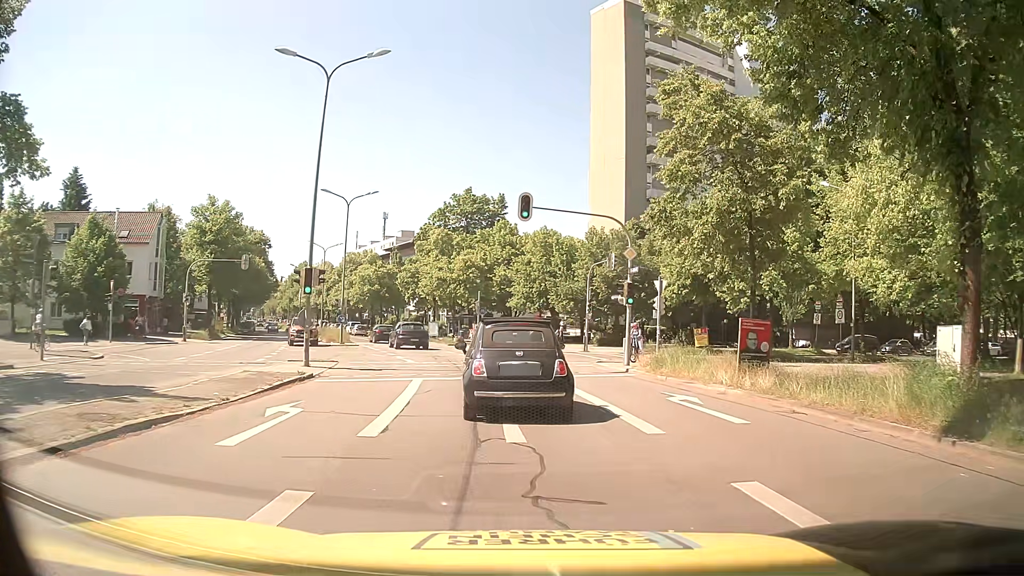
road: secondary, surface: asphalt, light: Day
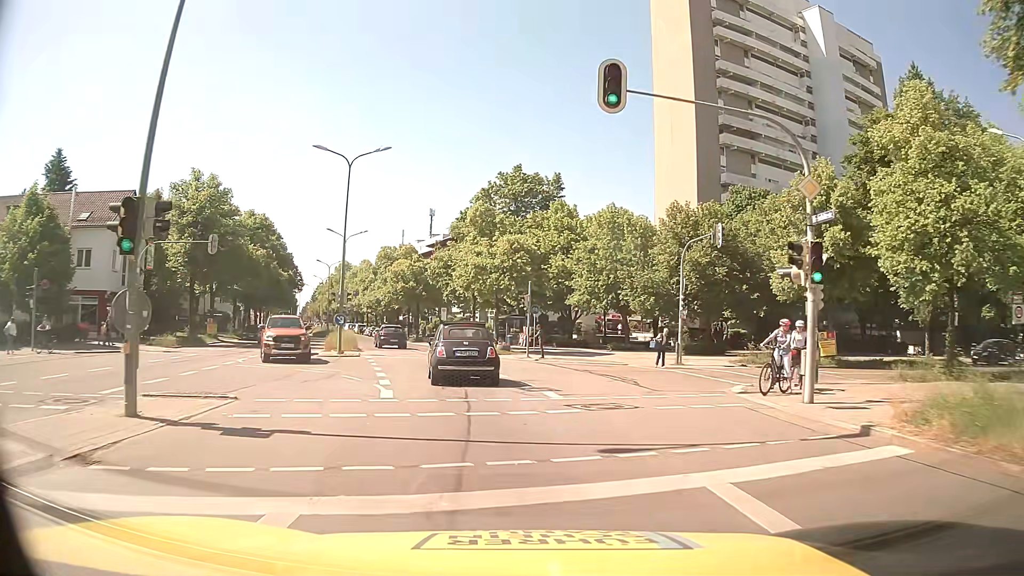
(-0.5, +13.7) m; -5°
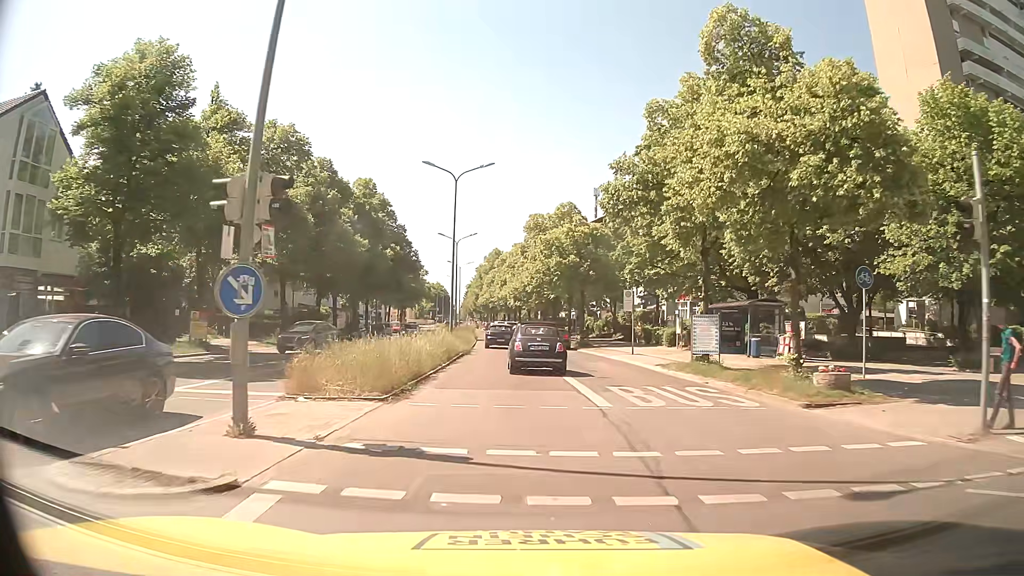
(-3.7, +26.9) m; -13°
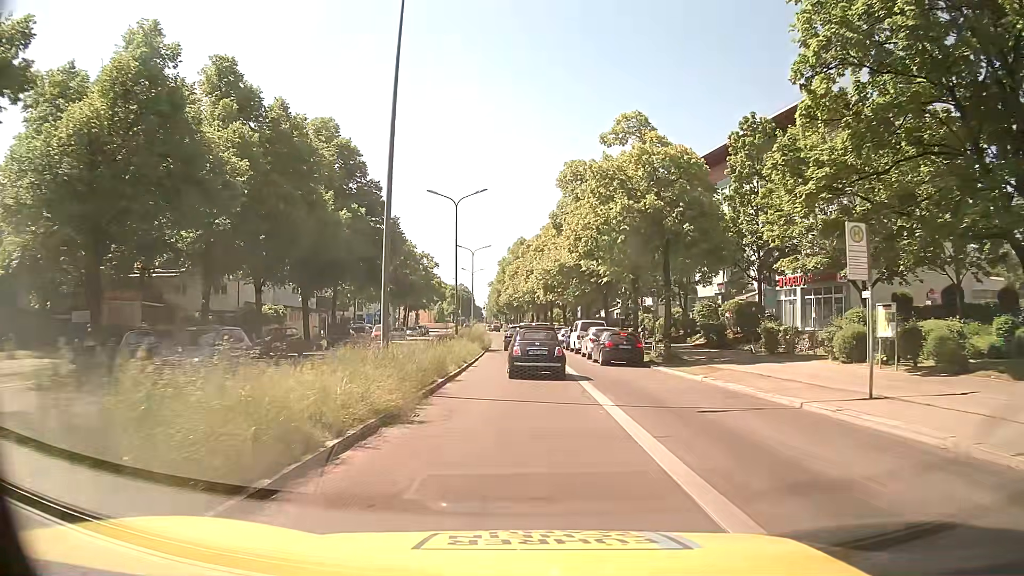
(-0.5, +23.4) m; -3°
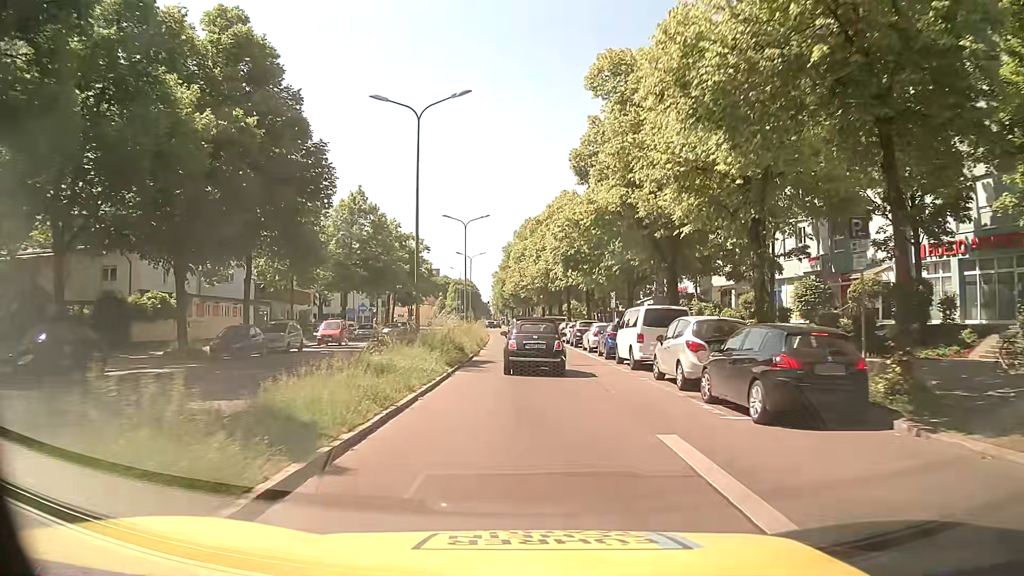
(0.0, +19.0) m; 0°
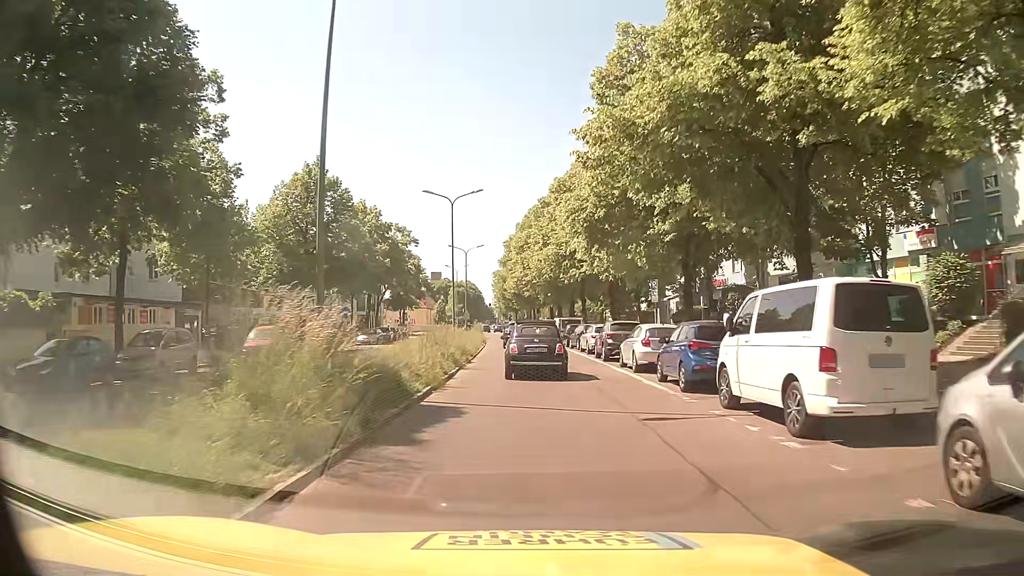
(-0.1, +12.7) m; -1°
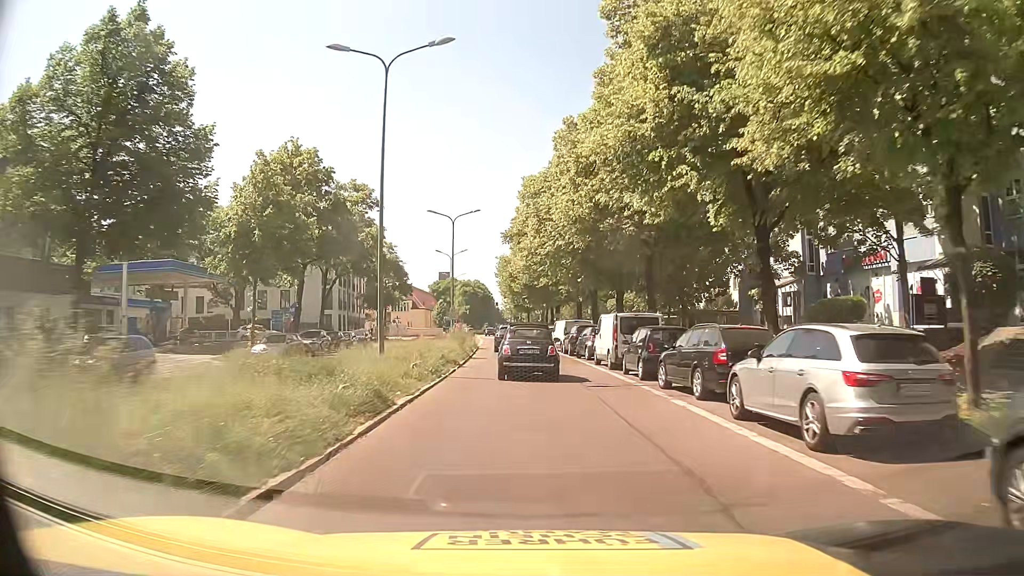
(-0.2, +25.6) m; -2°
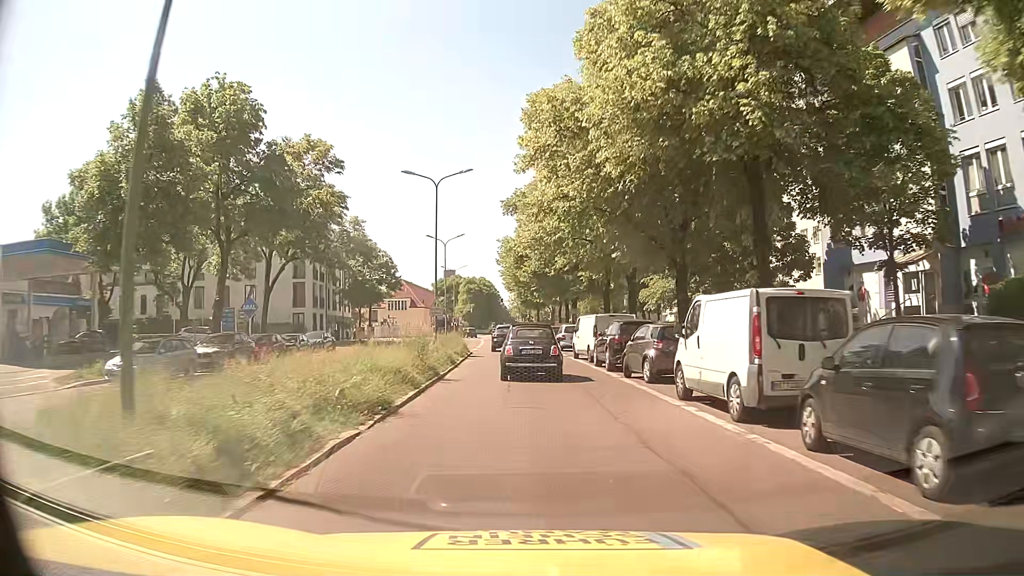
(+0.2, +13.6) m; 0°
(0, +10) (0, +20) (0, +30) (0, +40) (-1, +50) (-1, +60) (-1, +70) (-1, +80) (-1, +90) (-2, +100) m
